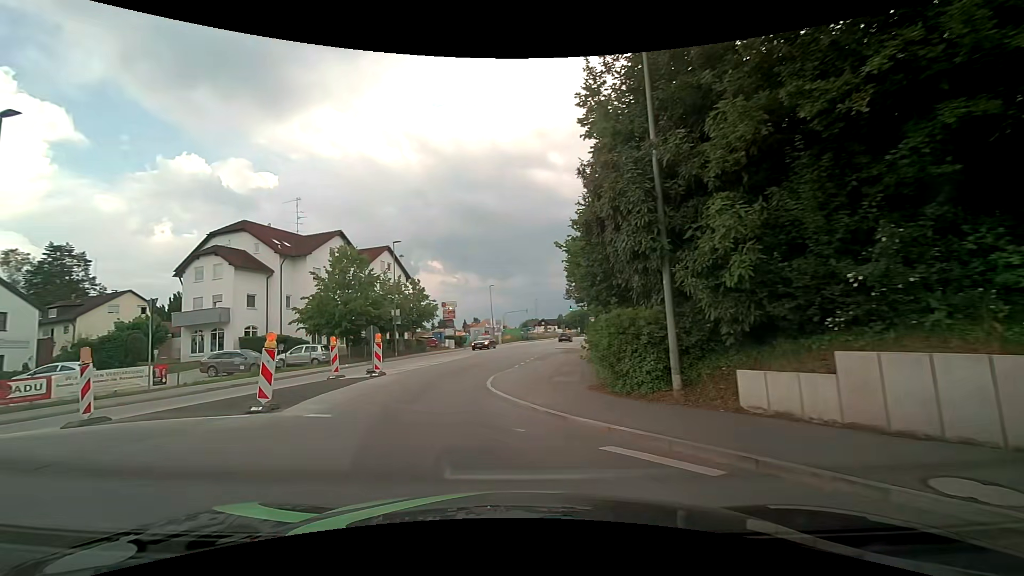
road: tertiary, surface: asphalt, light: Day
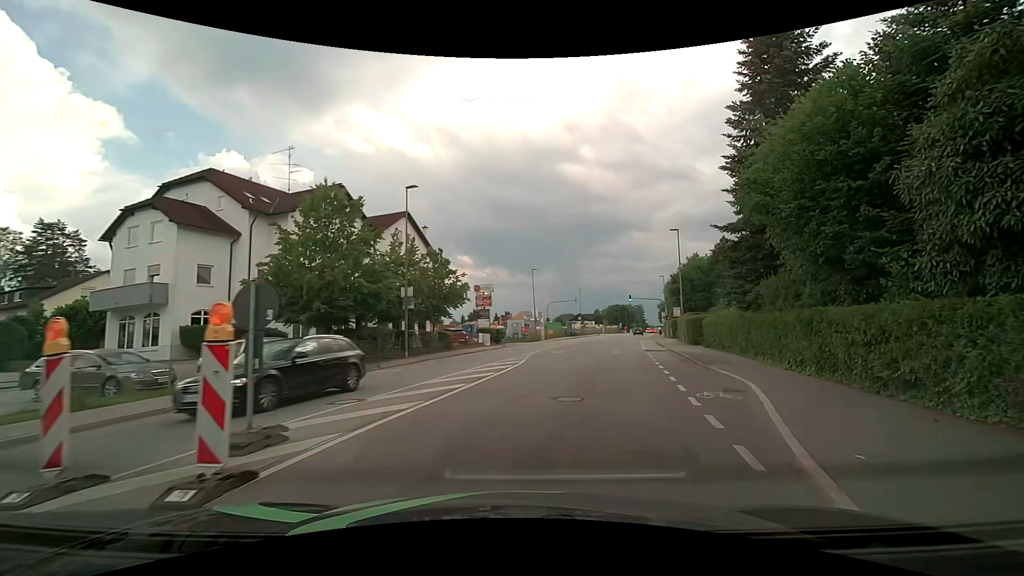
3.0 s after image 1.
(-2.6, +15.3) m; -4°
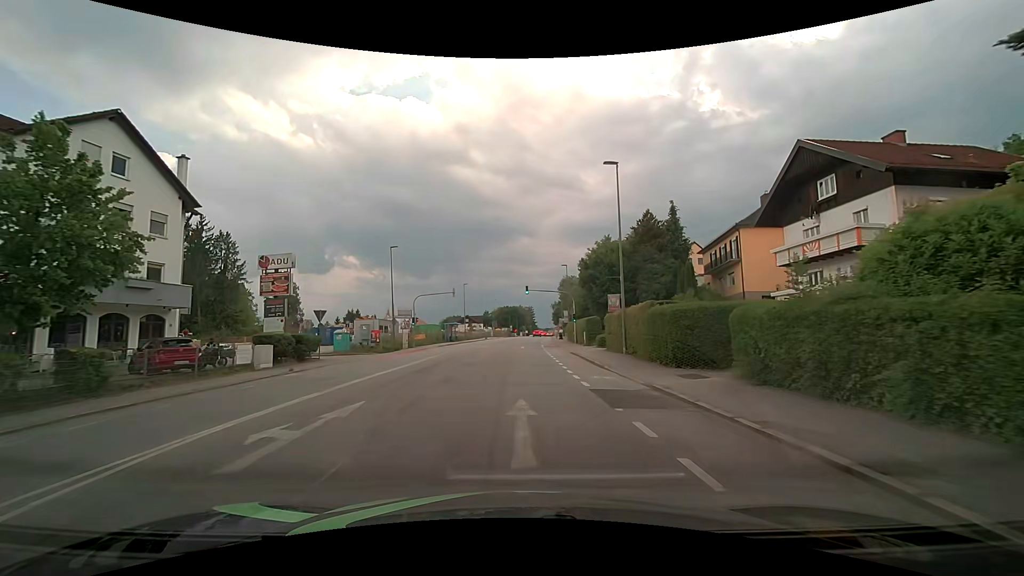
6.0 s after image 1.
(+3.4, +21.1) m; +12°
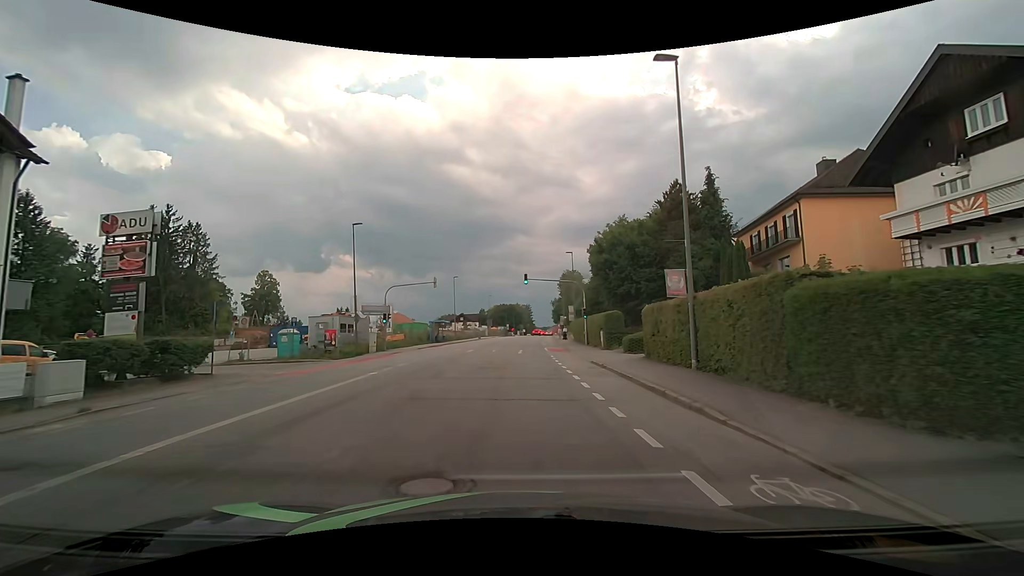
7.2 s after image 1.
(+0.1, +10.6) m; 0°
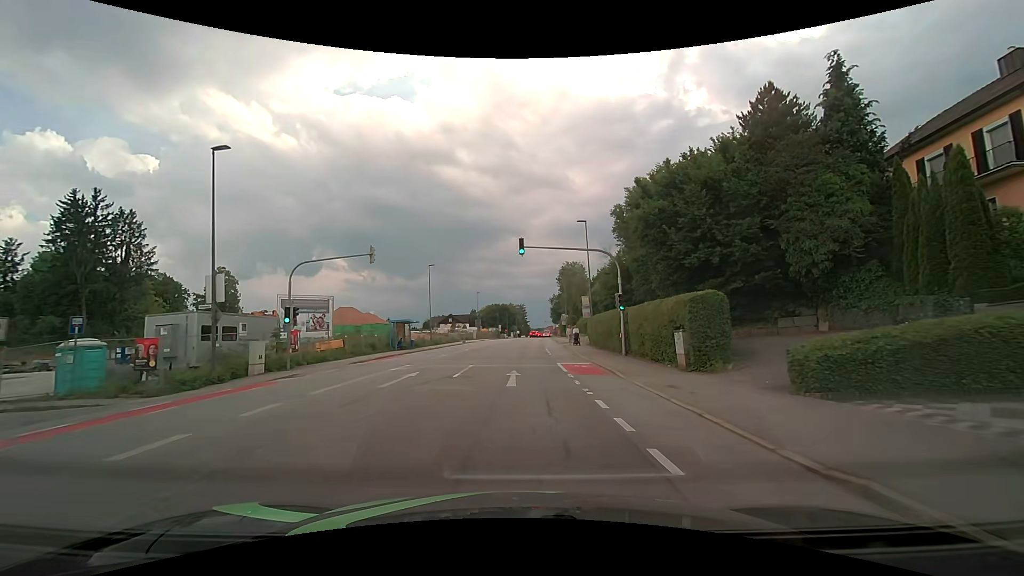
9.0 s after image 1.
(+0.1, +17.2) m; +1°
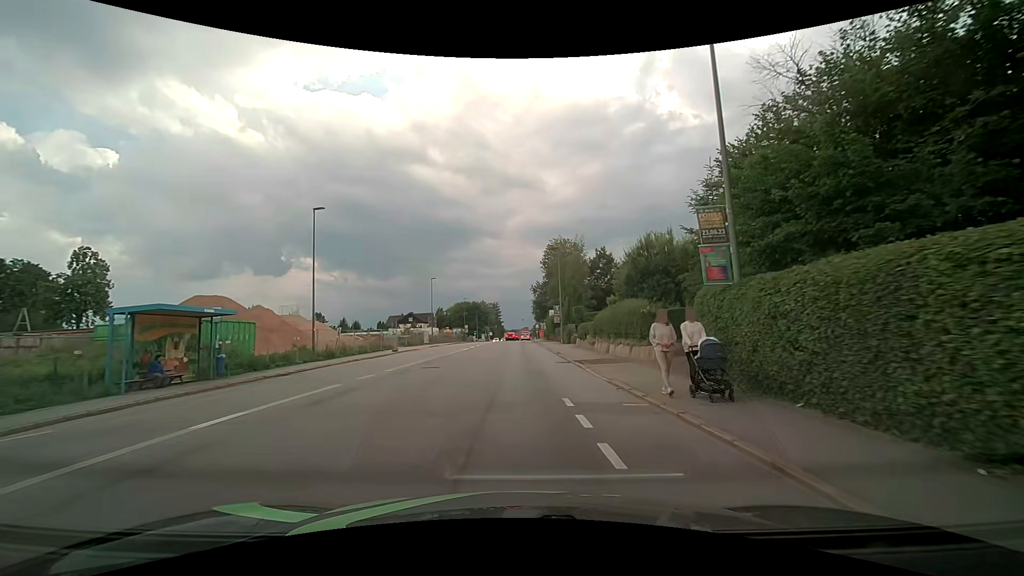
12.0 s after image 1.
(+0.8, +29.9) m; +3°
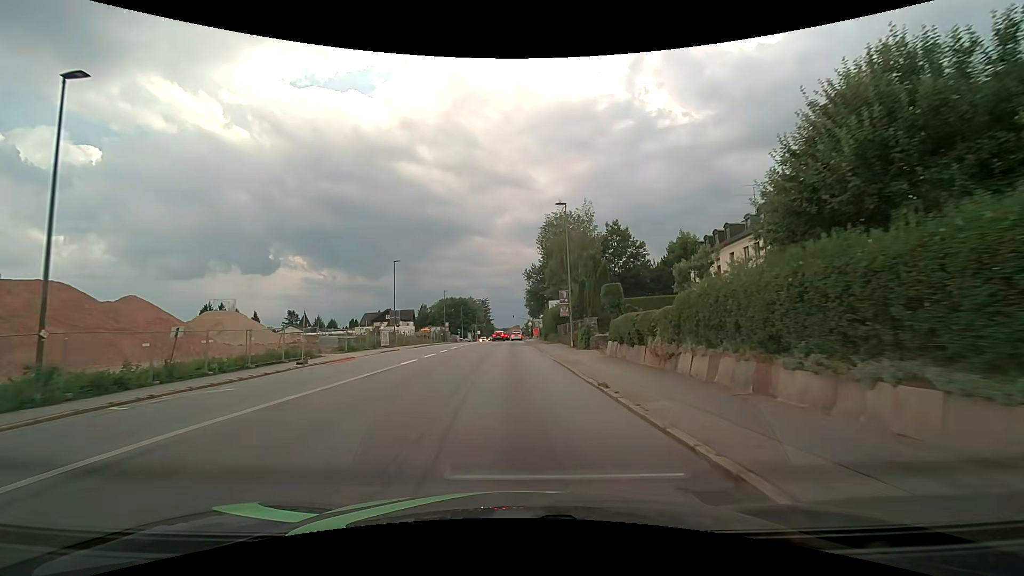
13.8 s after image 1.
(+0.2, +18.1) m; +1°
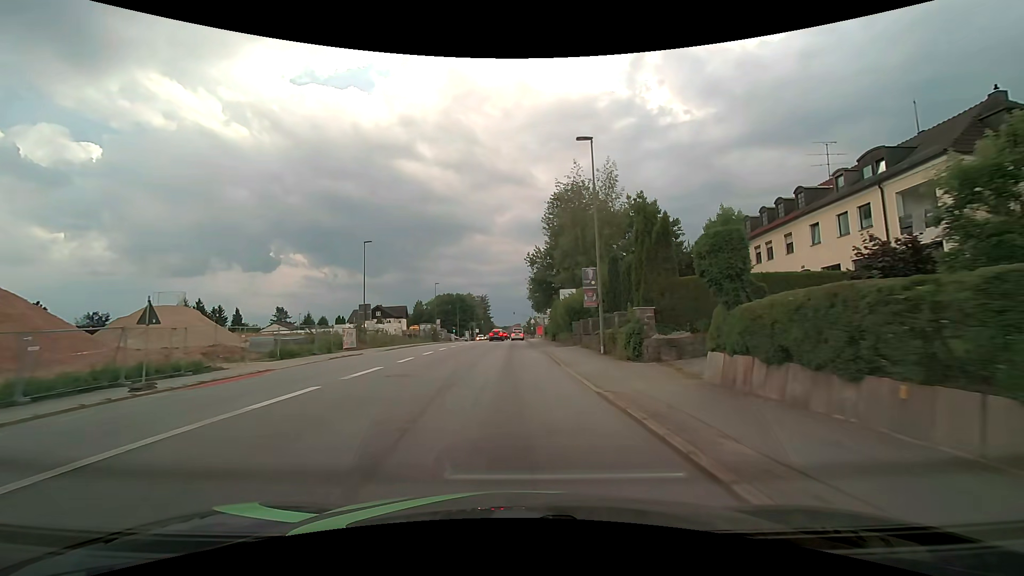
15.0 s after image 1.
(0.0, +12.1) m; 0°
(0, +10) (0, +20) (0, +30) (0, +40) (0, +50) (0, +60) (0, +70) (0, +80) (-1, +90) (-1, +100) m
